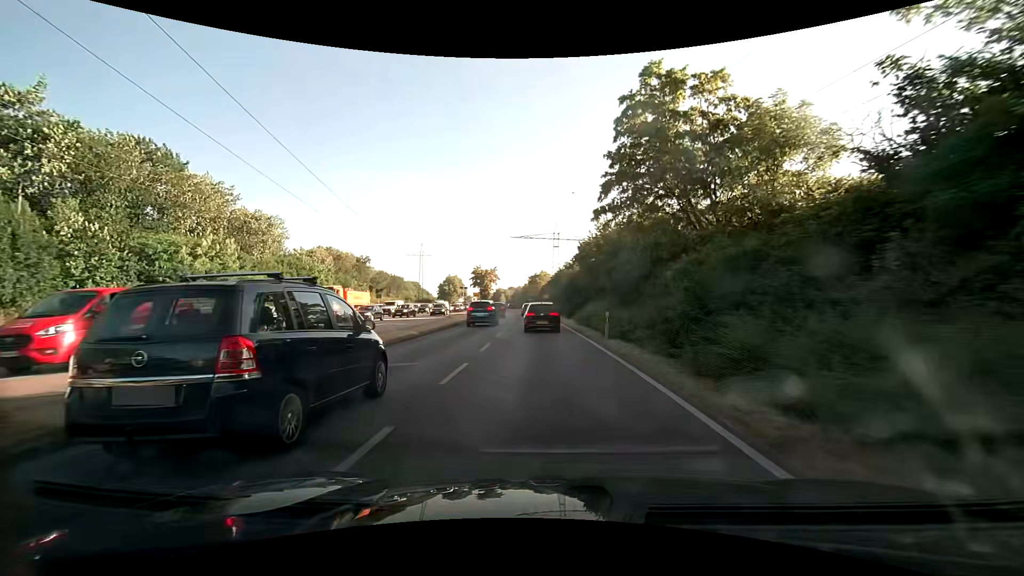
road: primary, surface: asphalt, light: Day
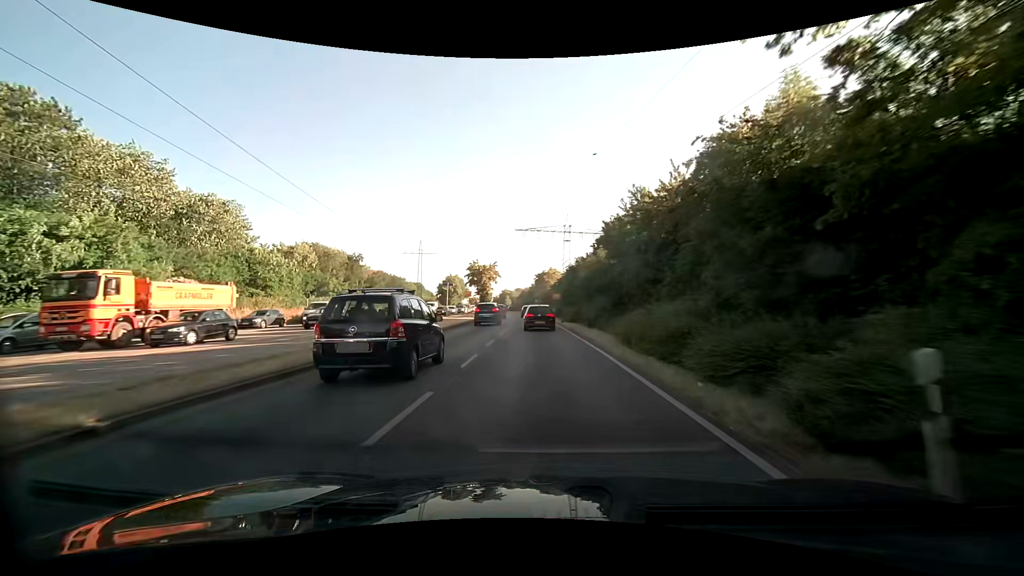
(-0.2, +15.9) m; -1°
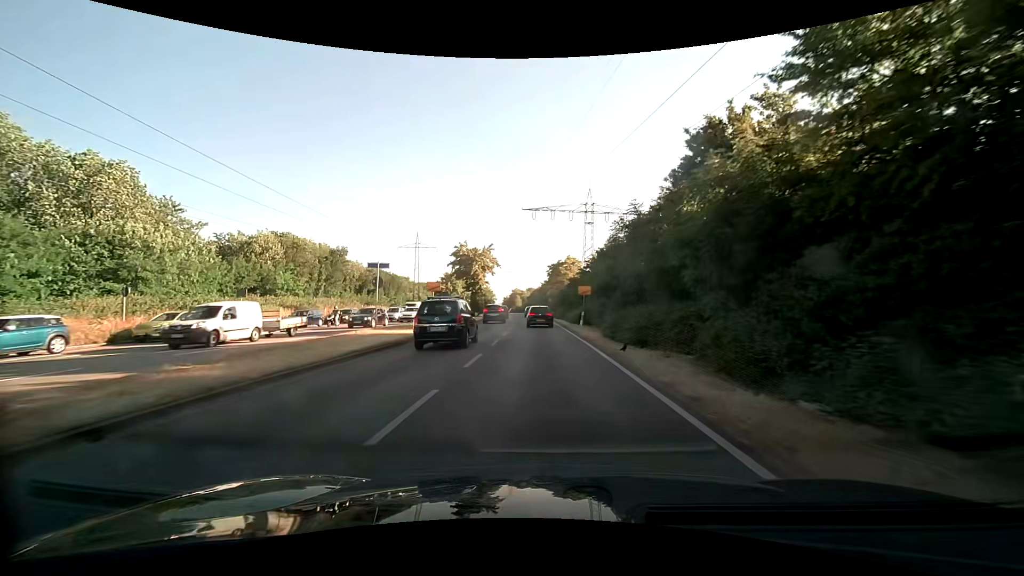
(-0.4, +24.2) m; -2°
(0, +10) (0, +20) (0, +30) (-1, +40) (-1, +50) (-1, +60) (-2, +70) (-2, +80) (-3, +90) (-4, +100) m
